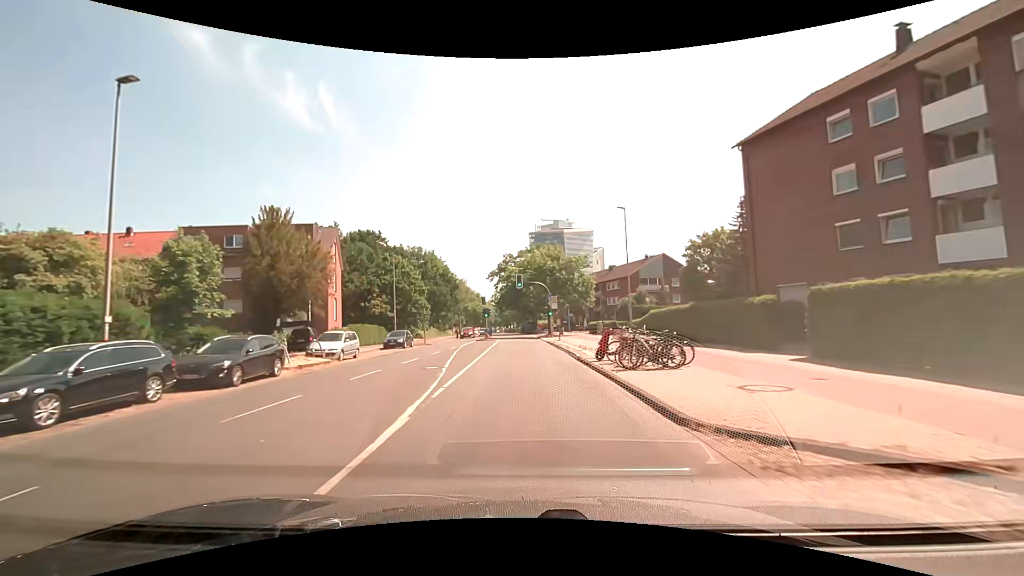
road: primary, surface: asphalt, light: Day
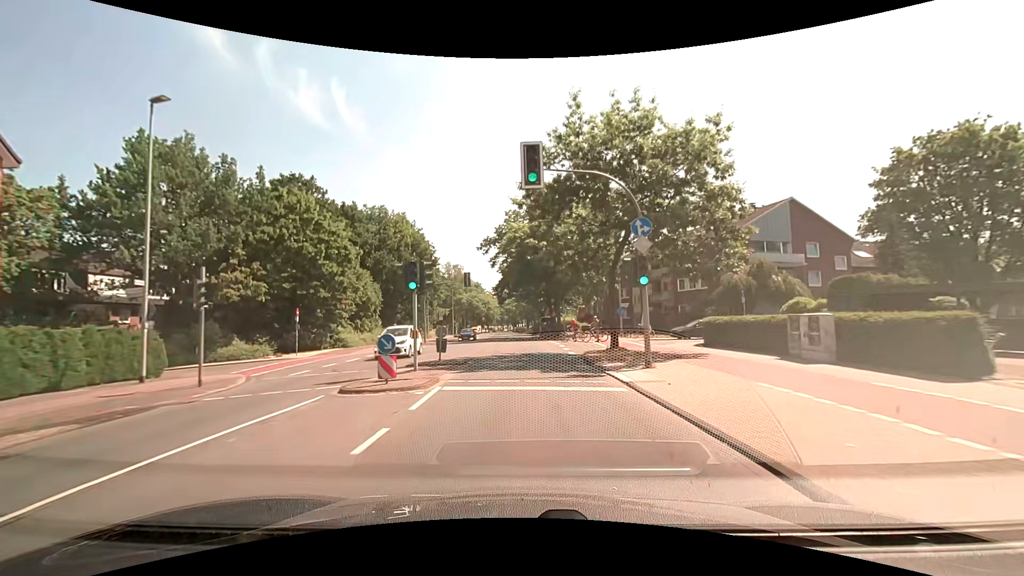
(-0.3, +37.8) m; -1°
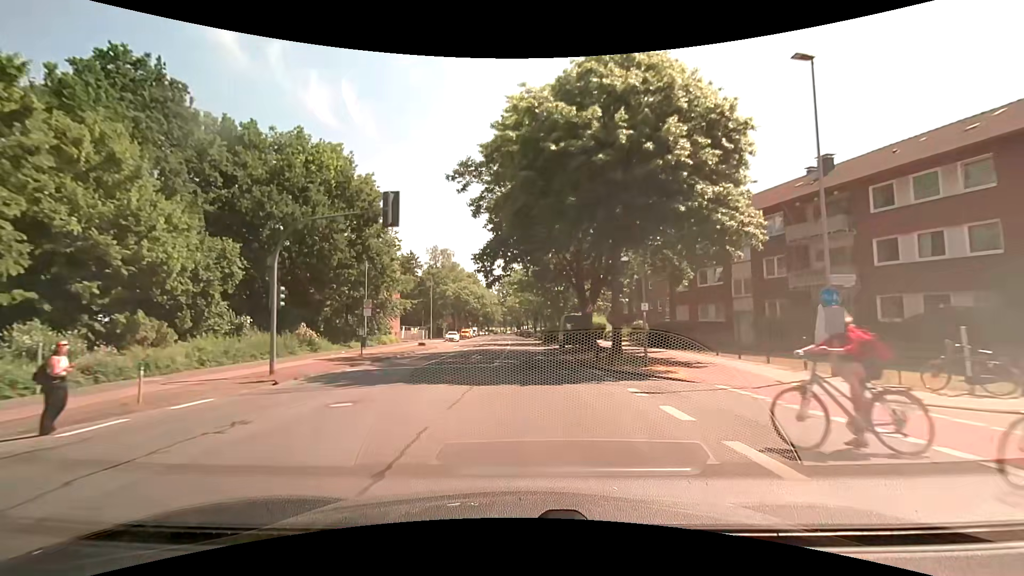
(-0.3, +30.5) m; -1°
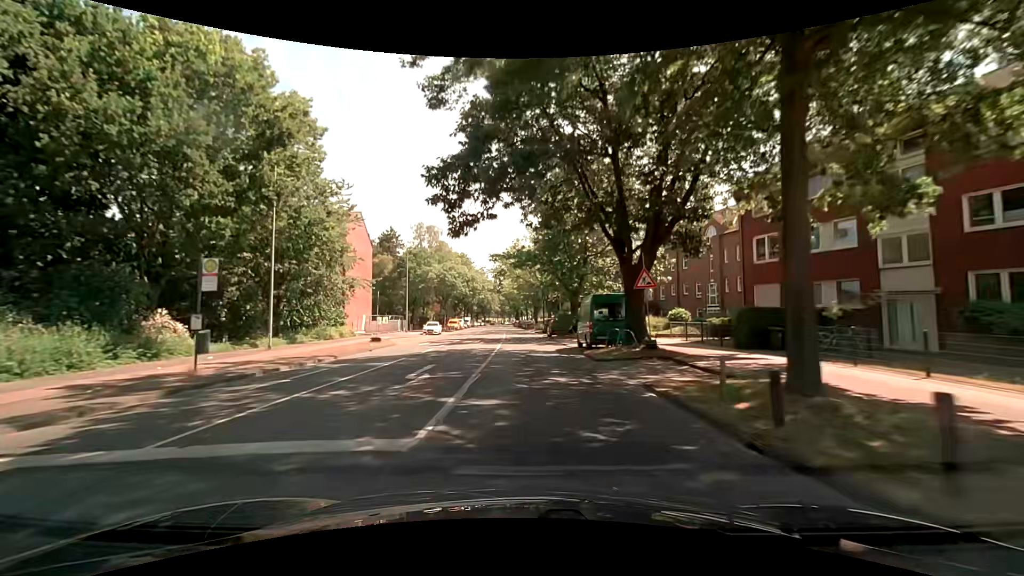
(-0.1, +15.3) m; 0°
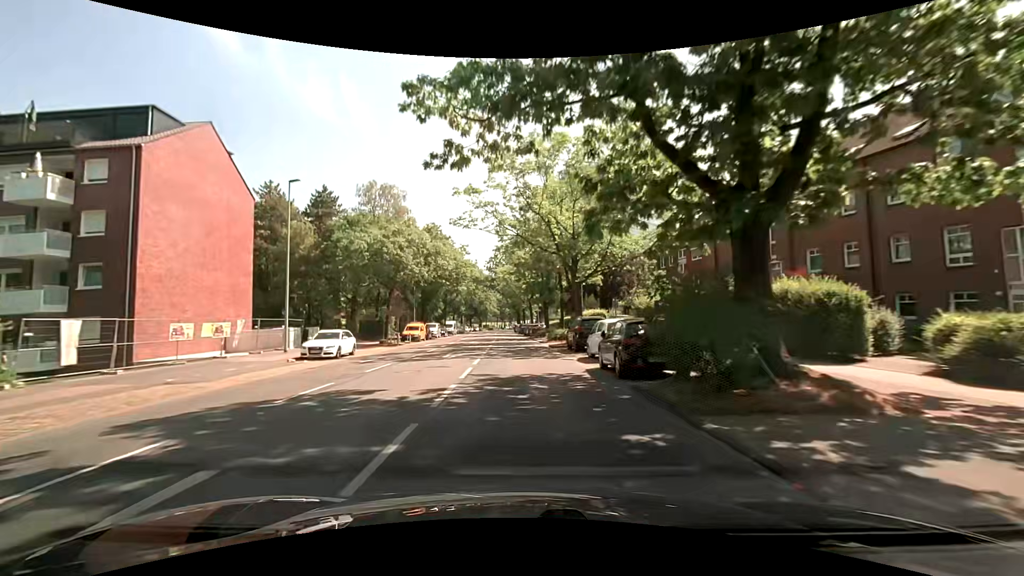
(-0.1, +31.0) m; 0°
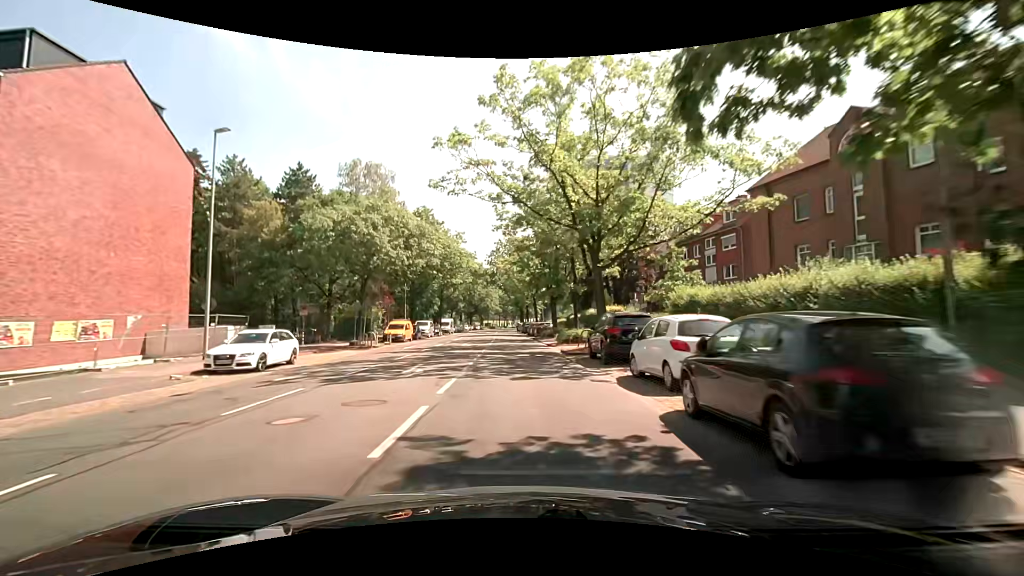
(-0.1, +7.8) m; -1°
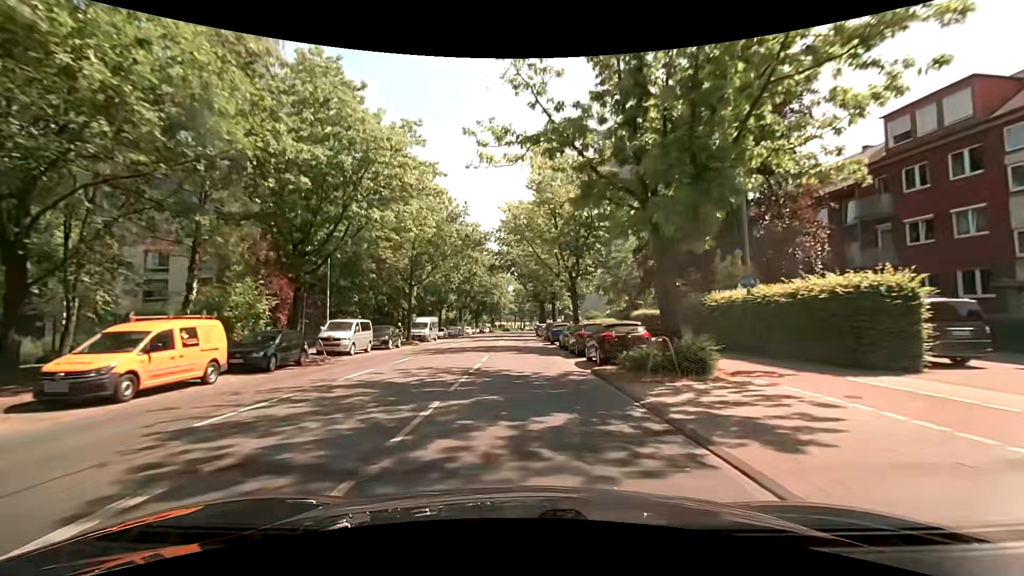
(-0.6, +31.0) m; -2°
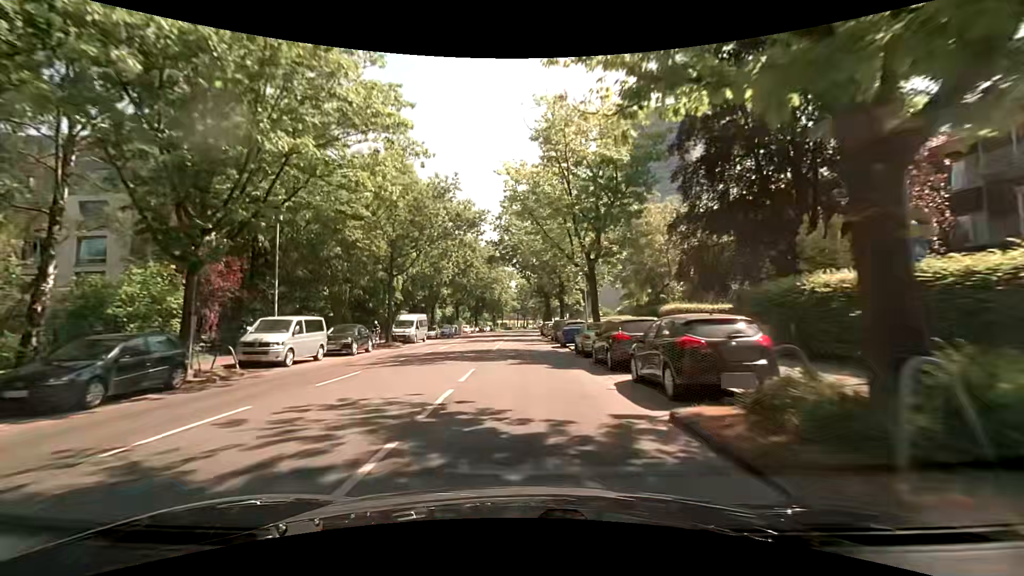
(0.0, +7.8) m; +1°
(0, +10) (0, +20) (-1, +30) (-1, +40) (-1, +50) (-1, +60) (-1, +70) (-1, +80) (-1, +90) (-1, +100) m
